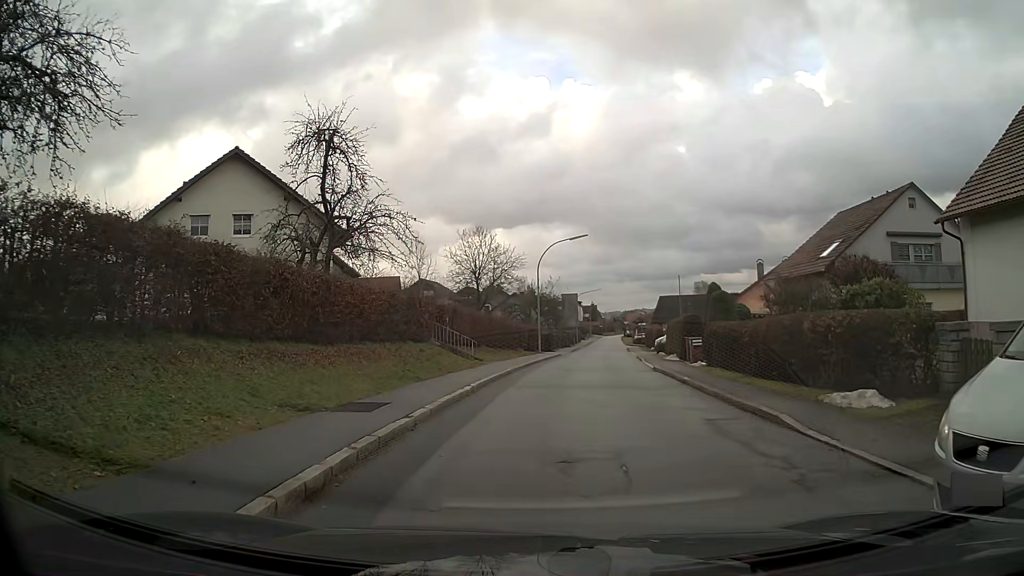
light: Day
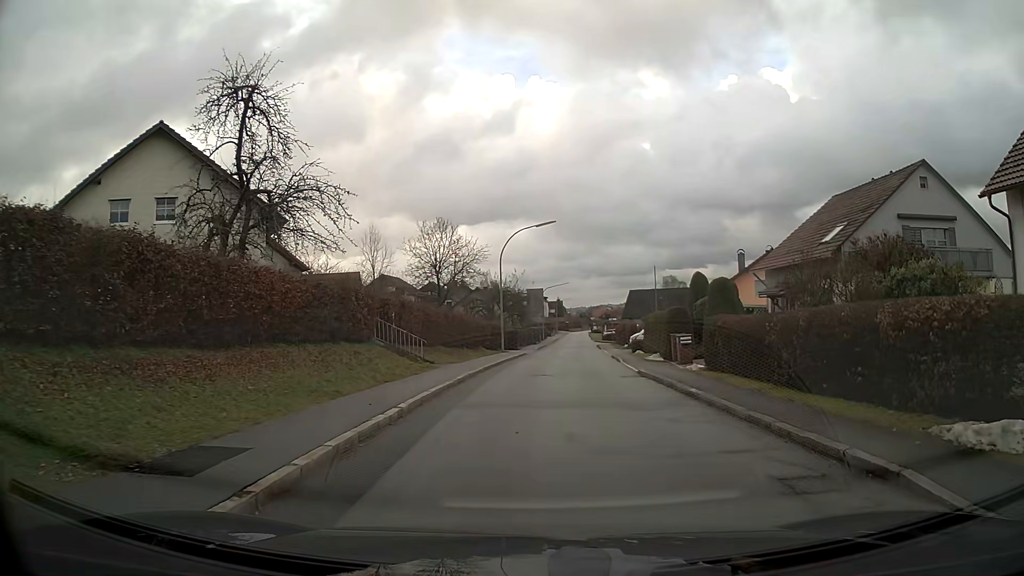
(+0.1, +4.6) m; +4°
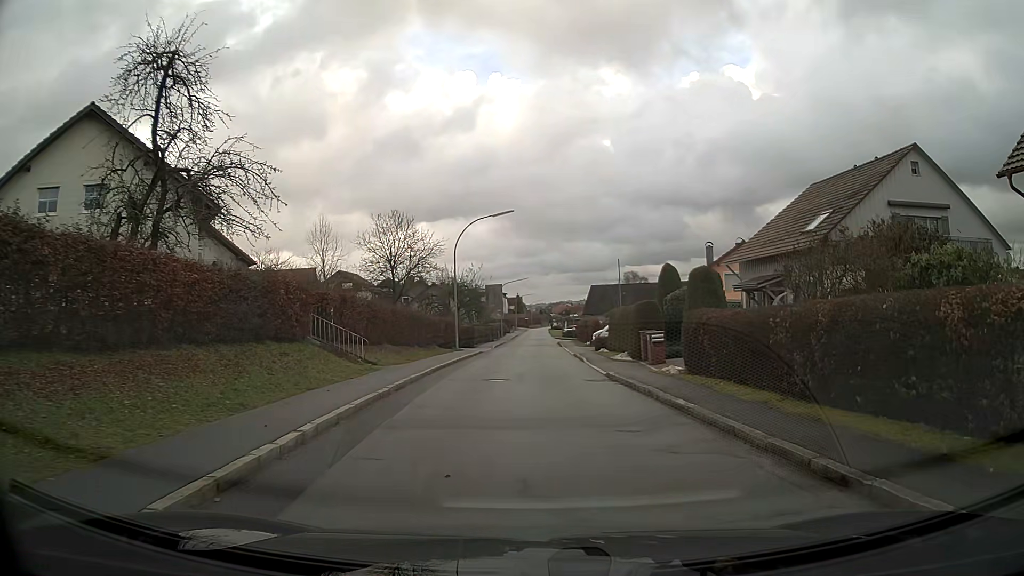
(+0.1, +2.7) m; +3°
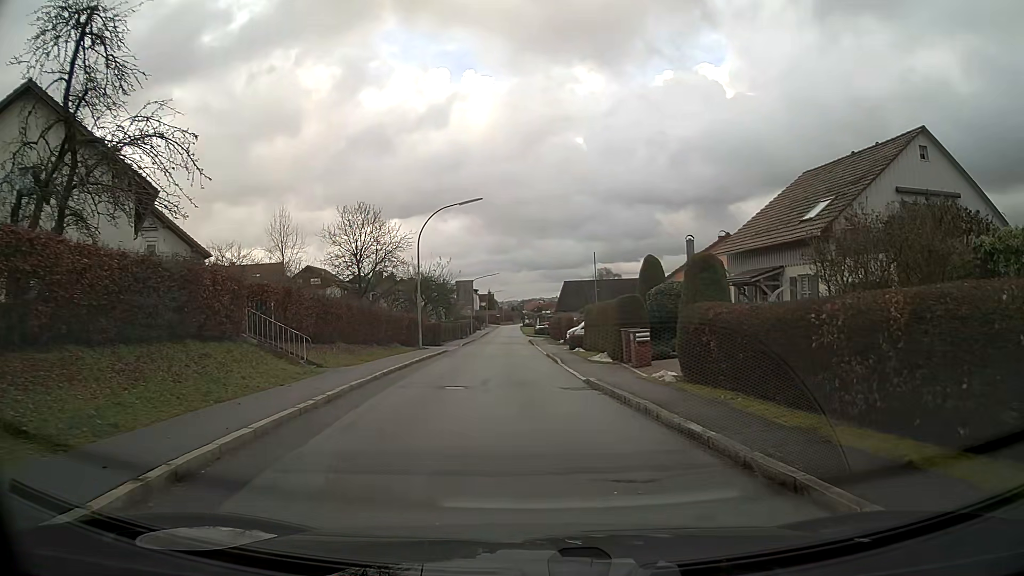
(0.0, +3.0) m; +1°
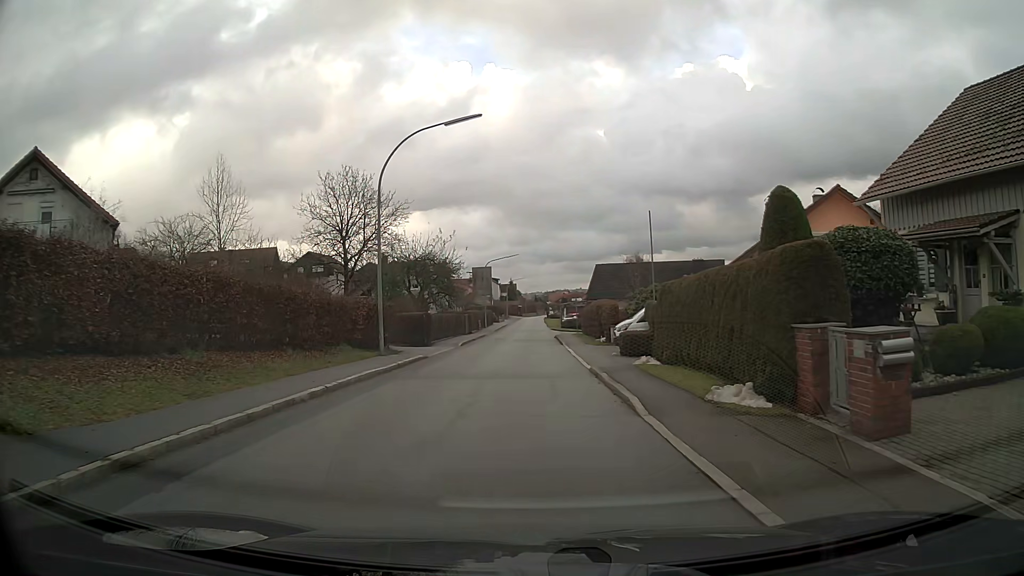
(-0.2, +14.1) m; -2°
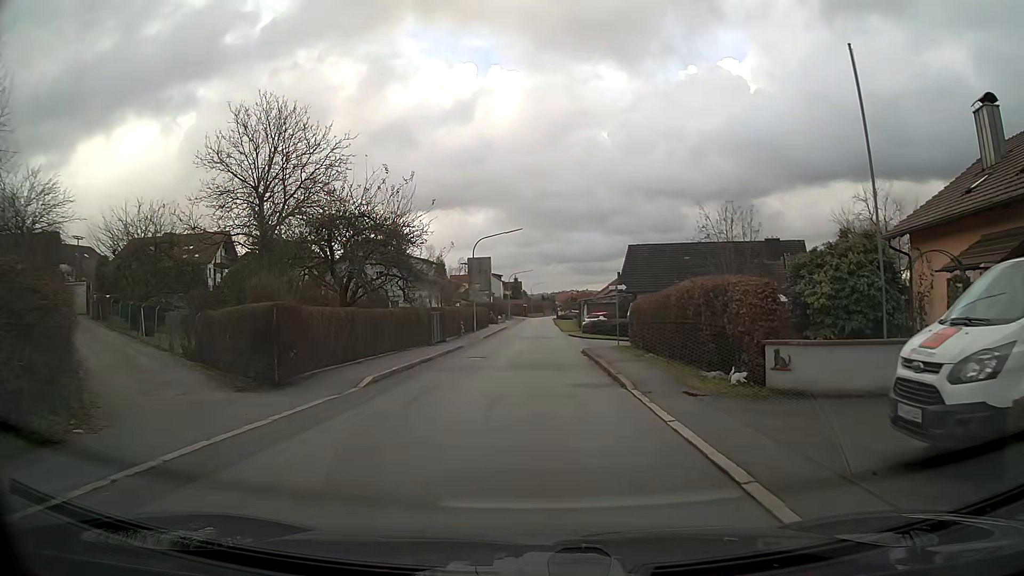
(-0.1, +20.4) m; 0°
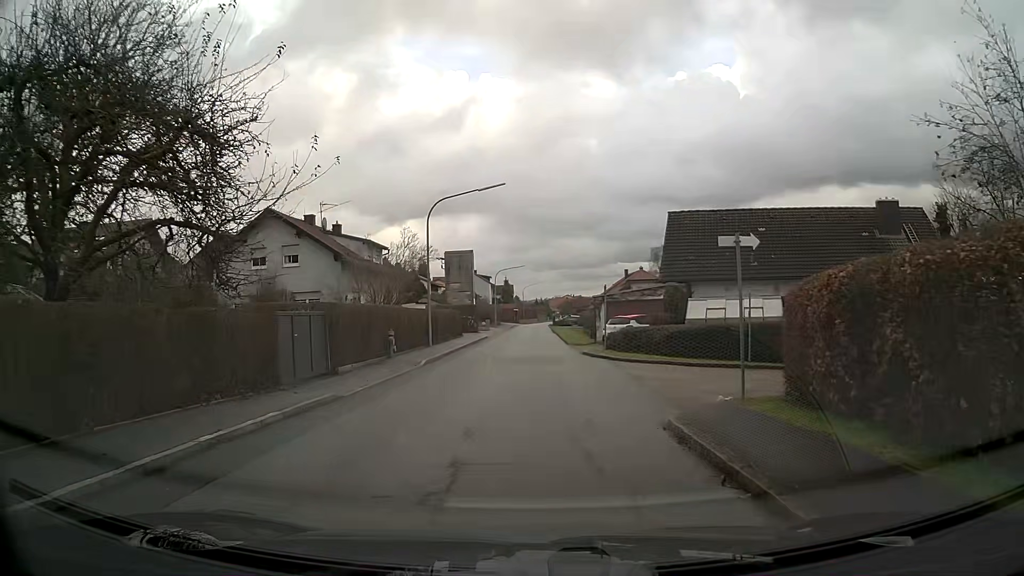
(+0.1, +18.4) m; 0°
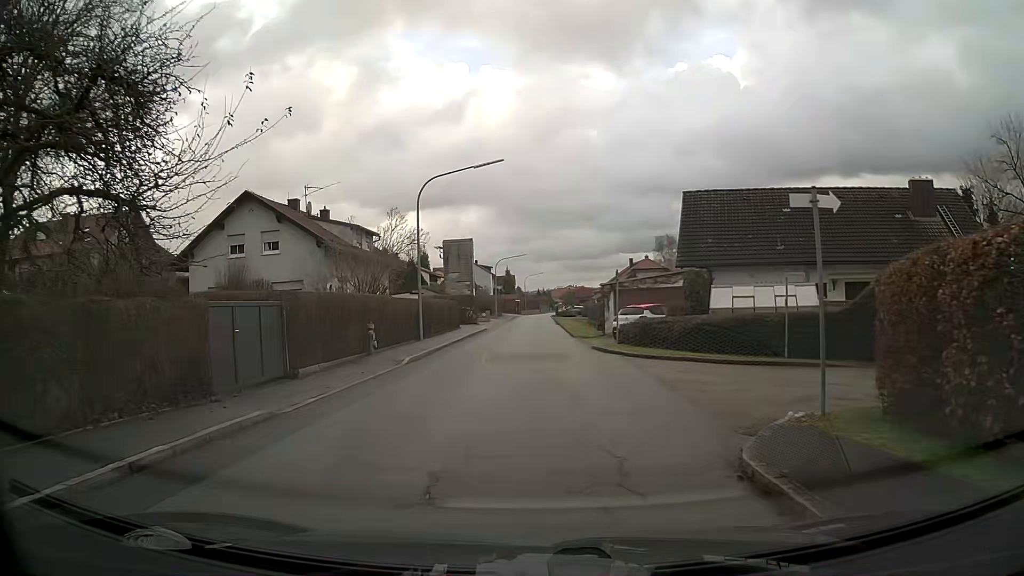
(0.0, +3.1) m; 0°
